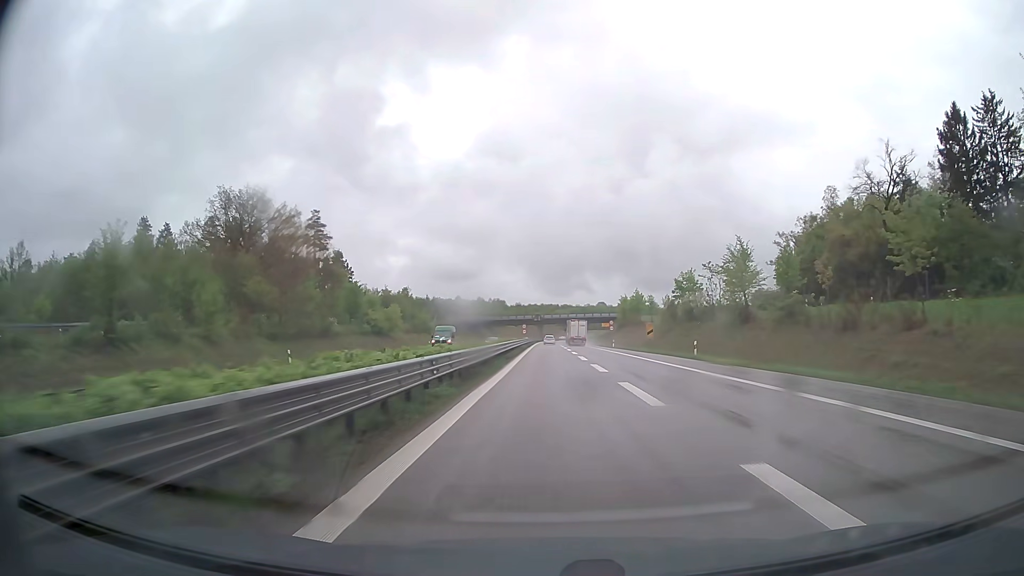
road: trunk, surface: asphalt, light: Day
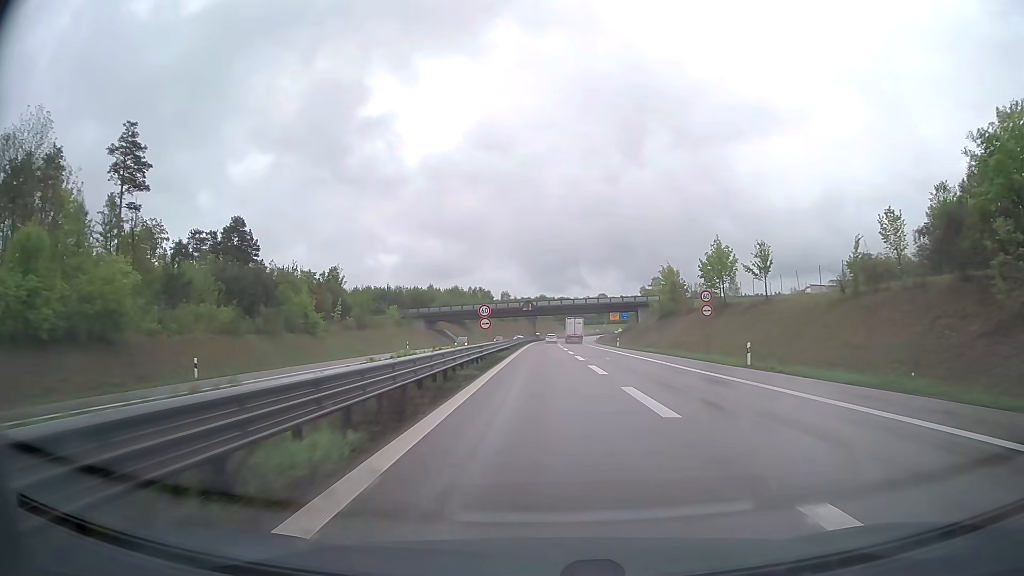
(+0.3, +61.7) m; 0°
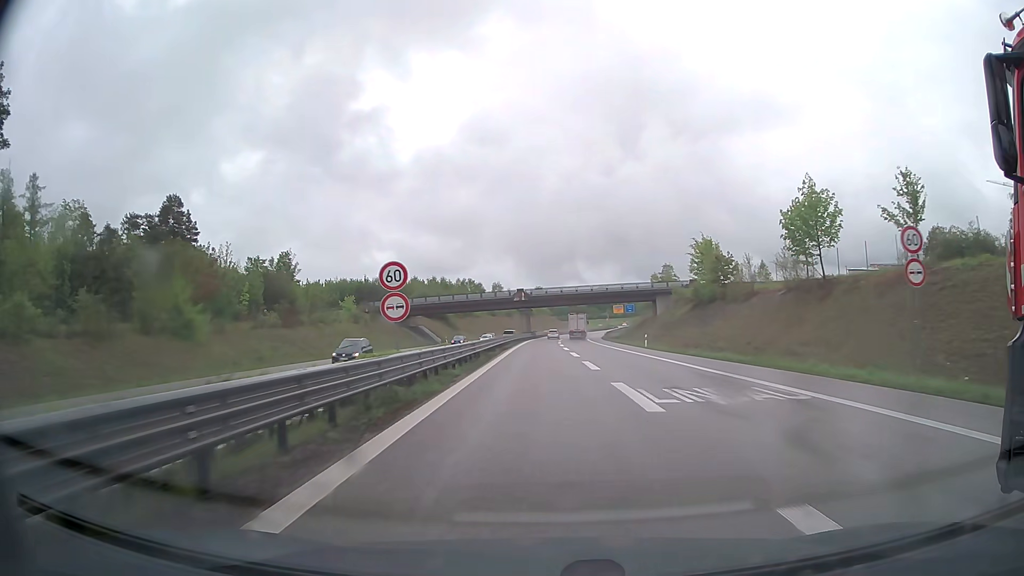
(+0.1, +23.8) m; 0°
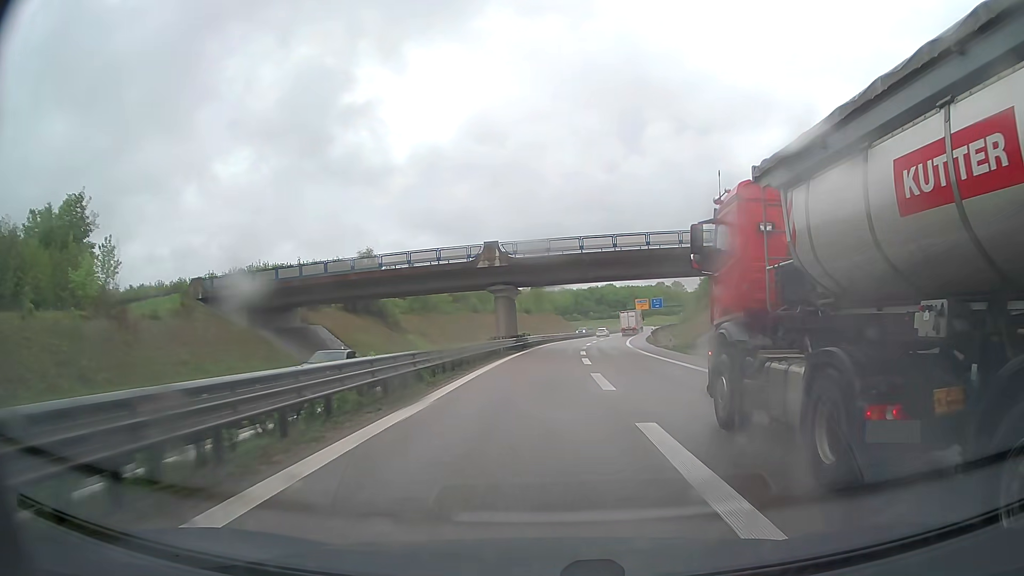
(+0.3, +54.6) m; 0°
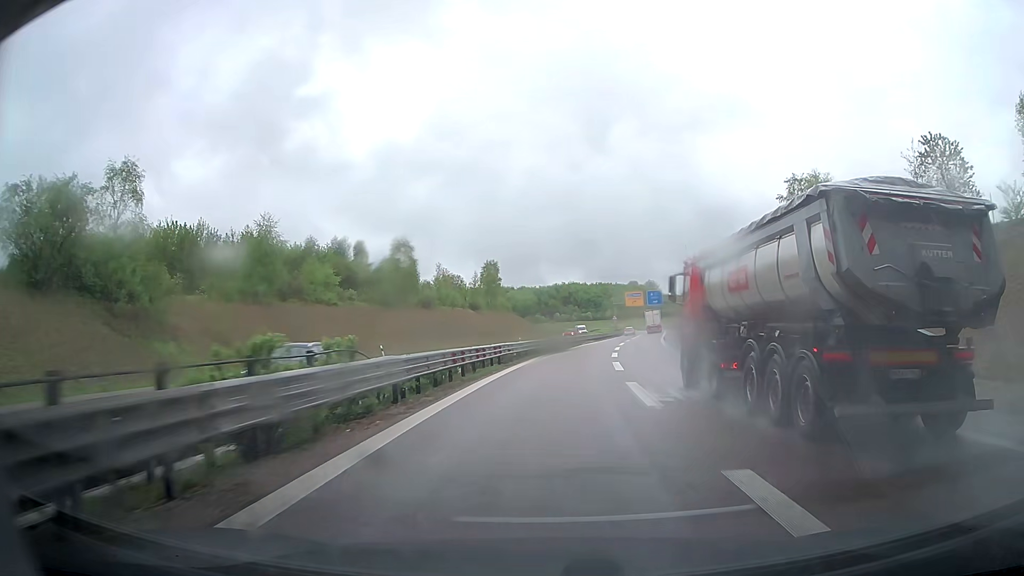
(+1.2, +51.1) m; +3°
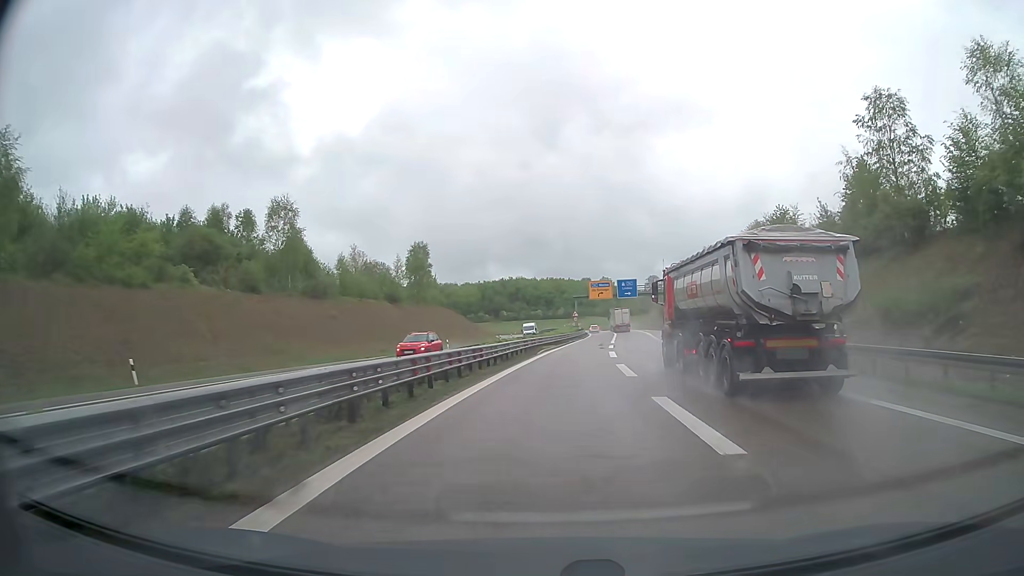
(+1.4, +29.0) m; +5°
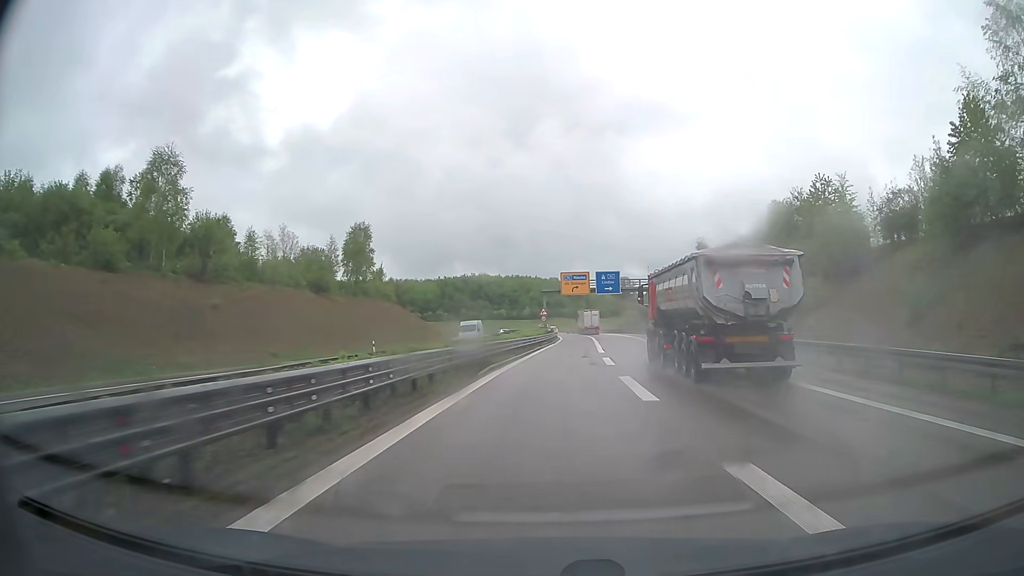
(+0.5, +18.7) m; +3°
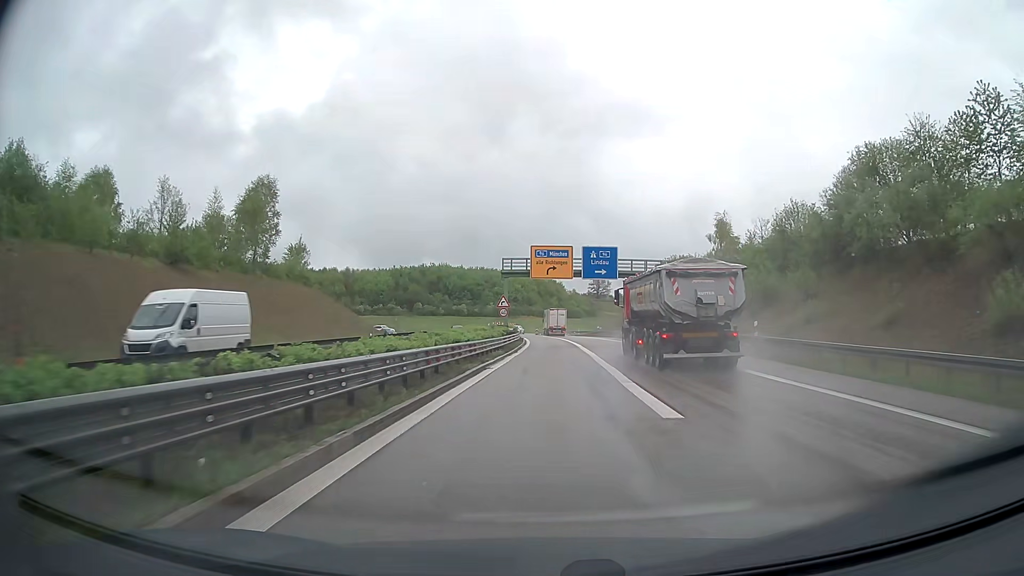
(+0.7, +26.3) m; +3°
(0, +10) (0, +20) (0, +30) (0, +40) (0, +50) (0, +60) (0, +70) (-1, +80) (-2, +90) (-3, +100) m
